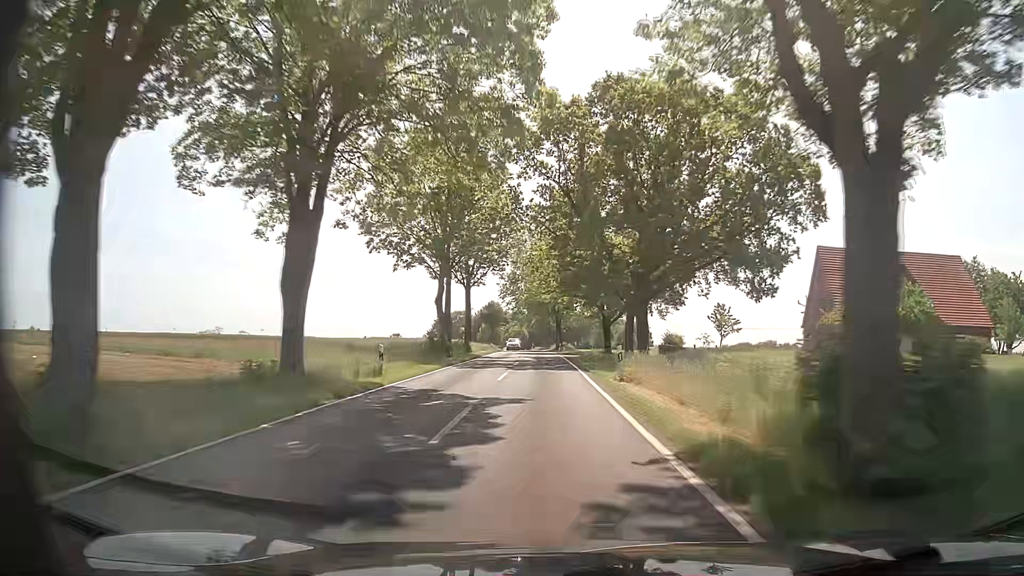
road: tertiary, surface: asphalt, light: Day
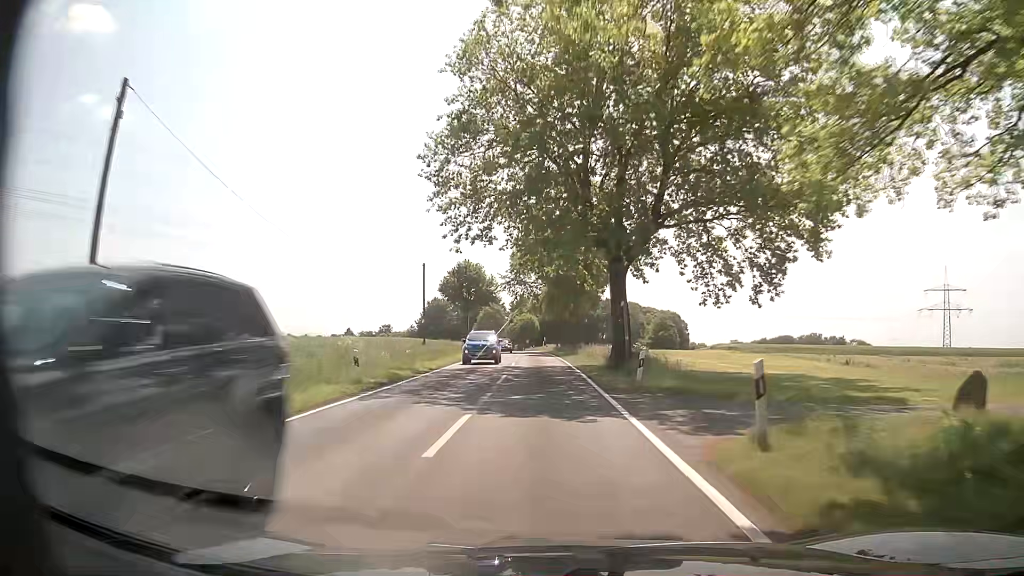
(-0.6, +60.6) m; -1°
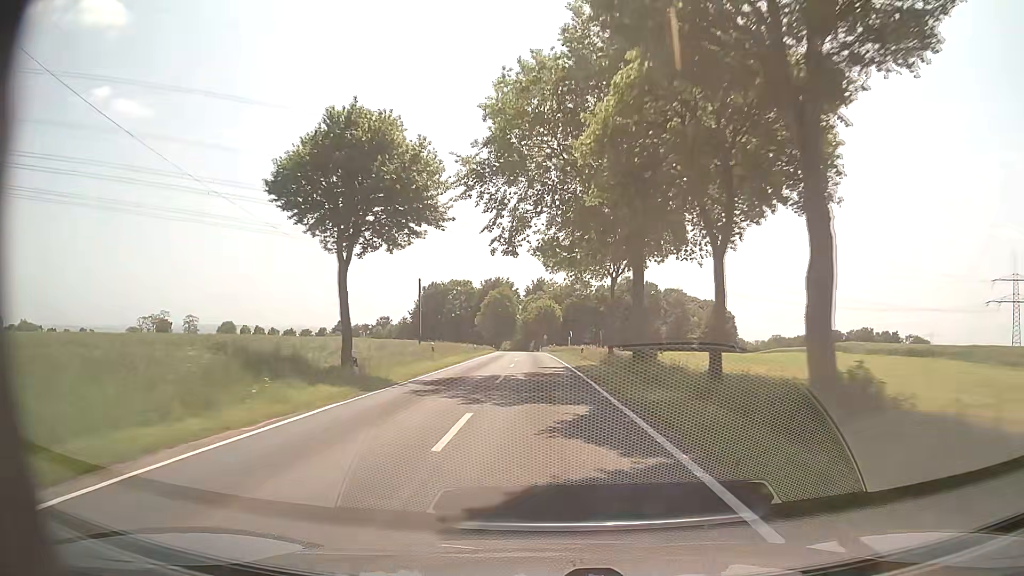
(-0.7, +47.3) m; -2°
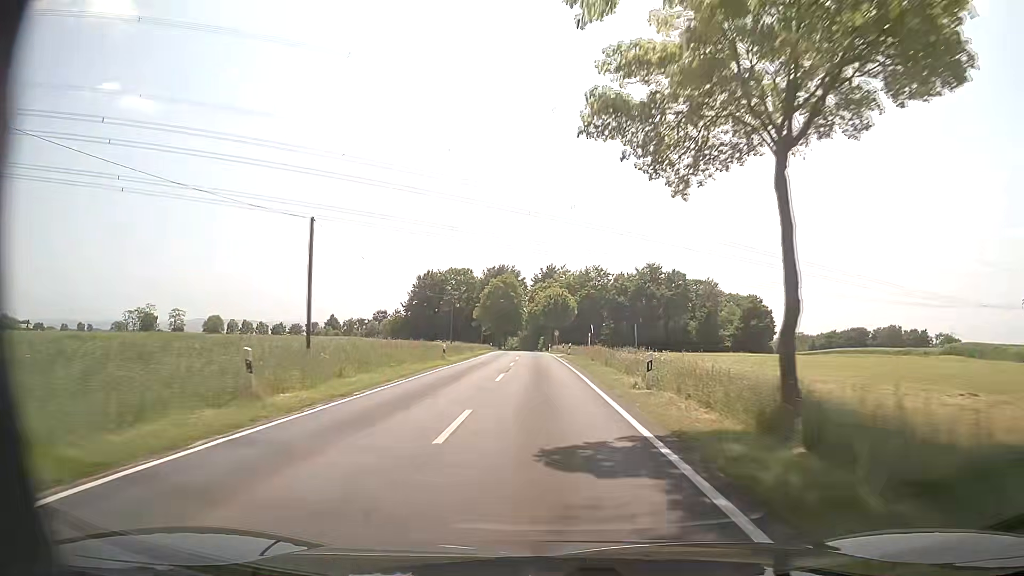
(-0.2, +23.4) m; -1°
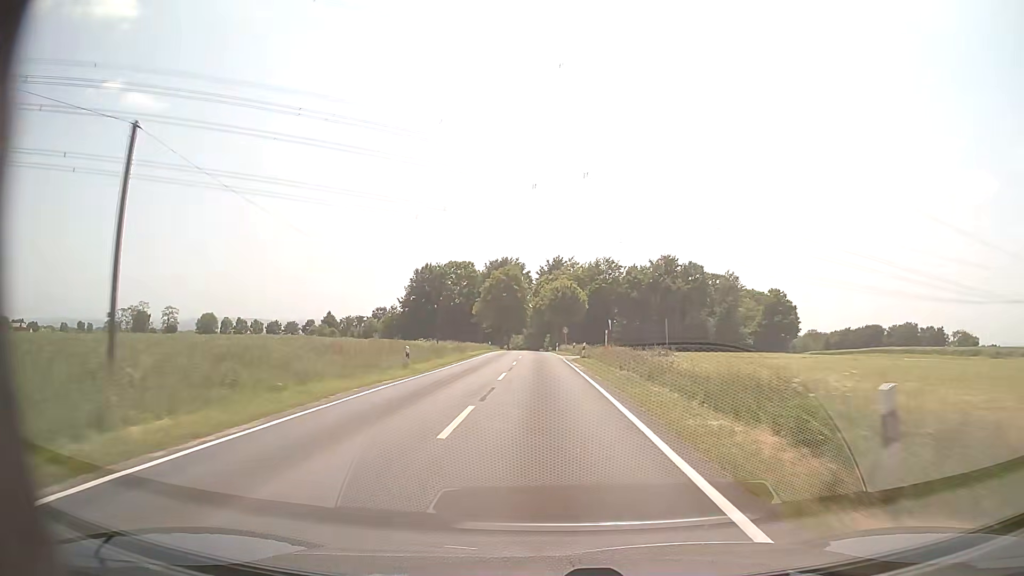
(0.0, +11.8) m; 0°
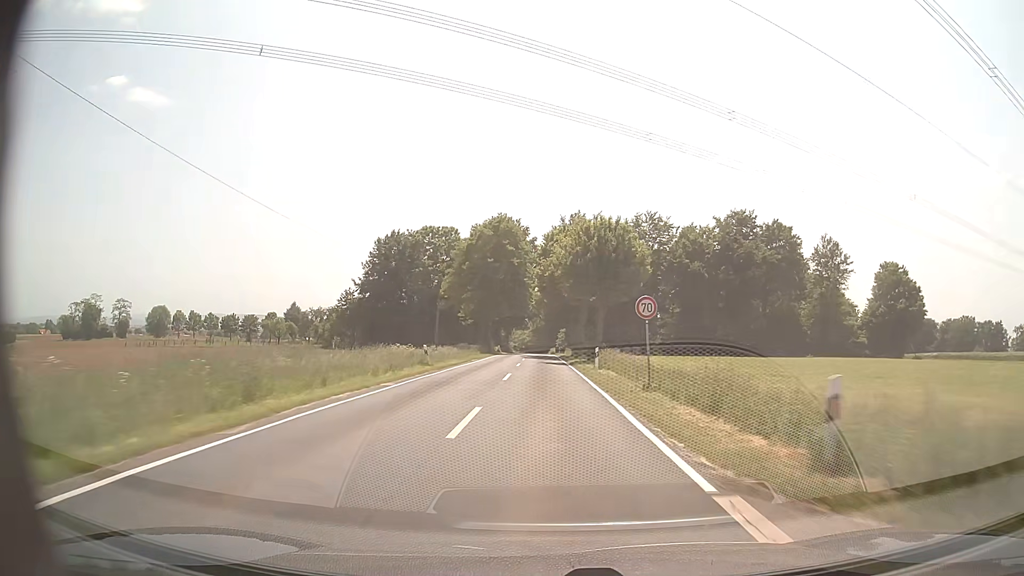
(-0.5, +47.7) m; -1°
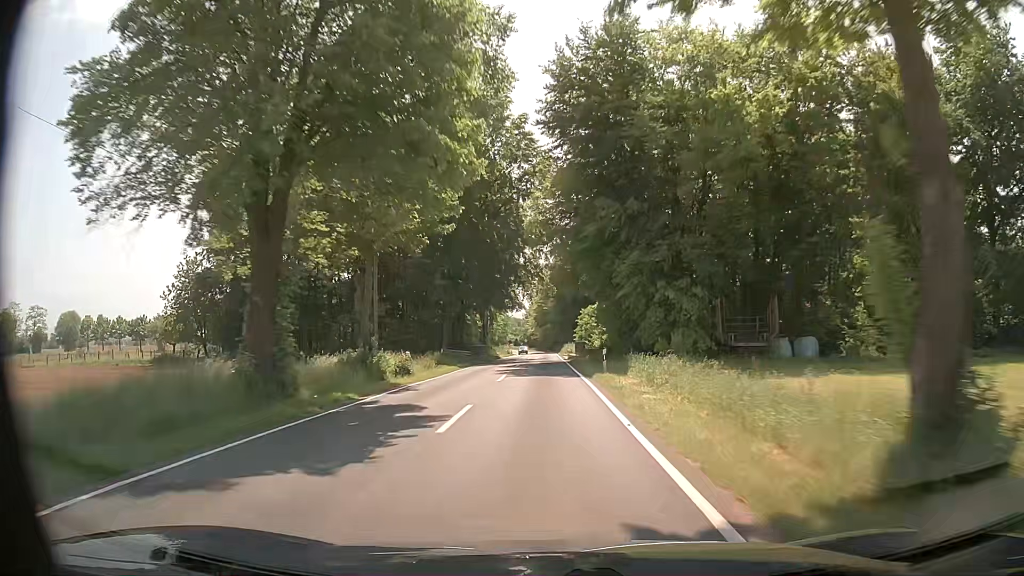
(-0.1, +59.1) m; 0°
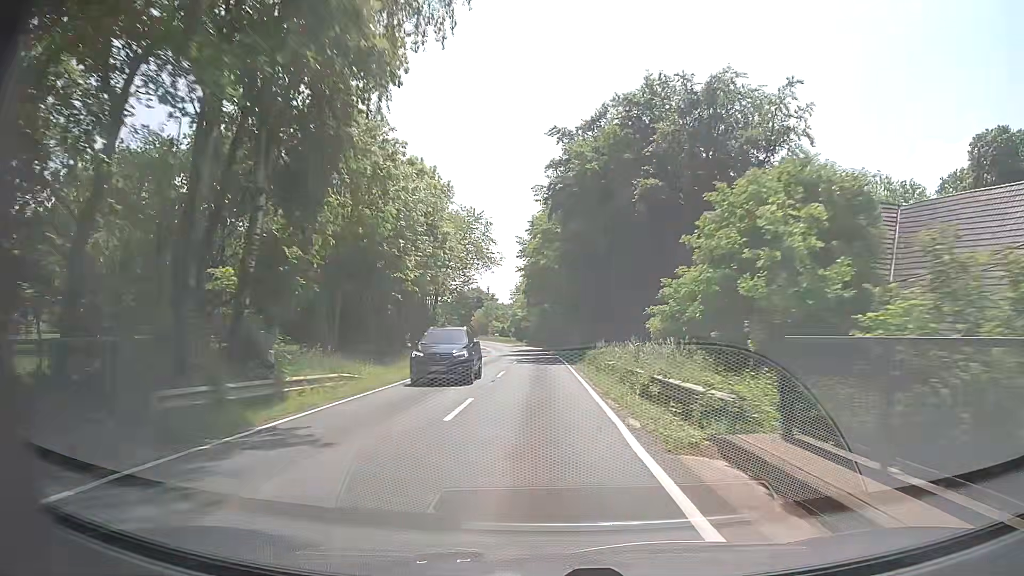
(-0.3, +58.4) m; +1°
(0, +10) (0, +20) (-1, +30) (-1, +40) (-1, +50) (-2, +60) (-2, +70) (-3, +80) (-4, +90) (-6, +100) m
